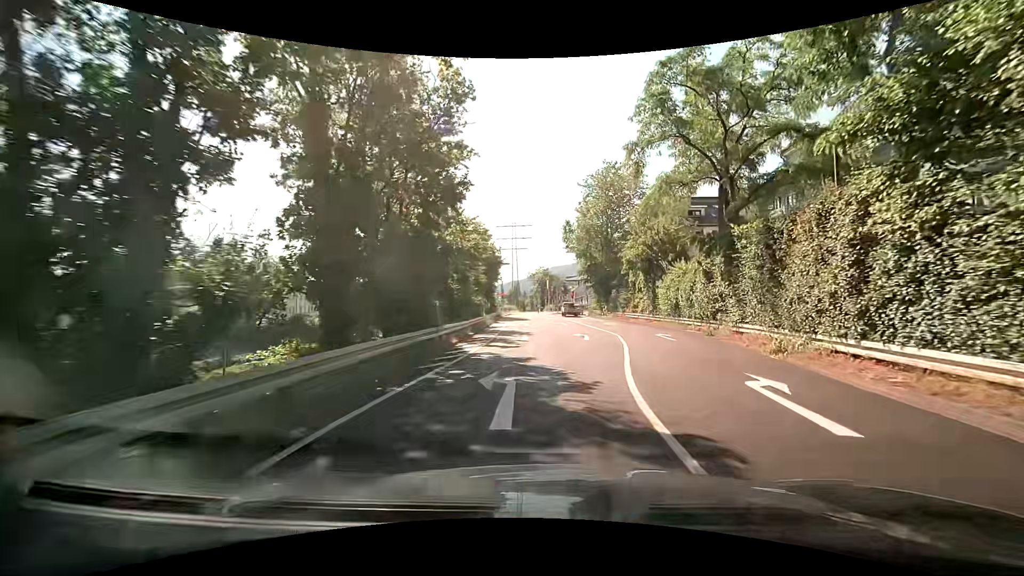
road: trunk_link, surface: asphalt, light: Day
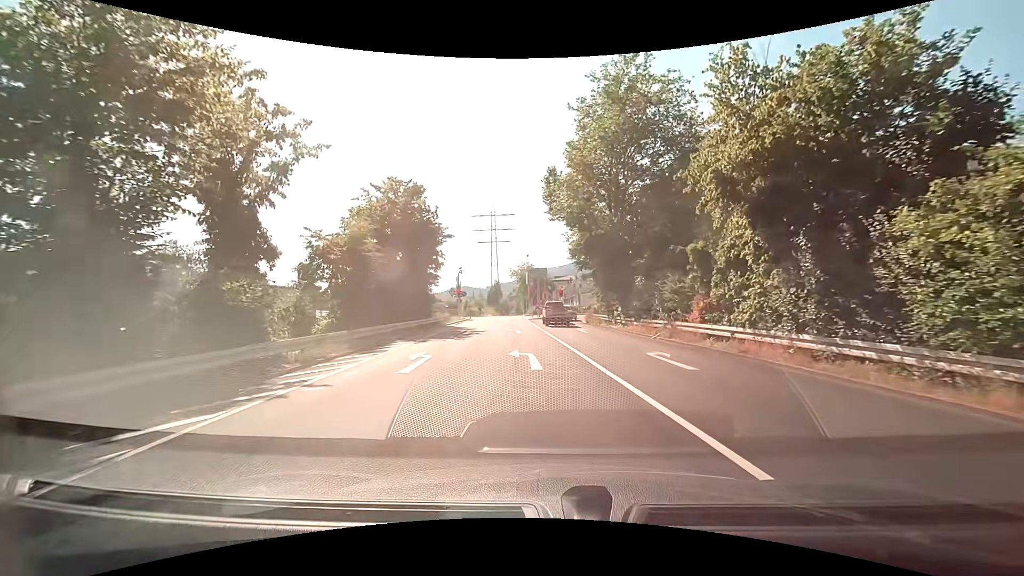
(+1.5, +25.1) m; +1°
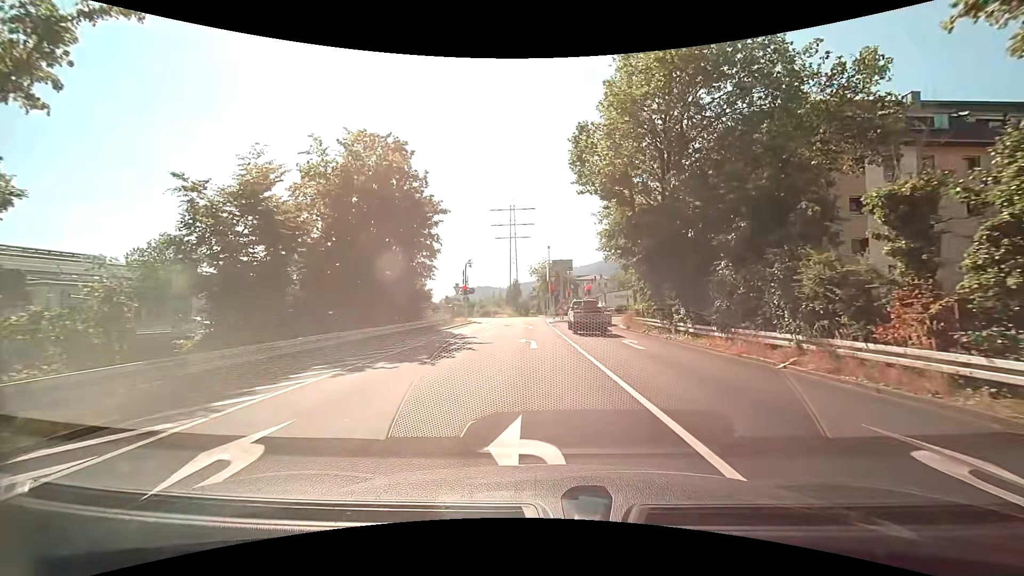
(-0.2, +9.4) m; -2°
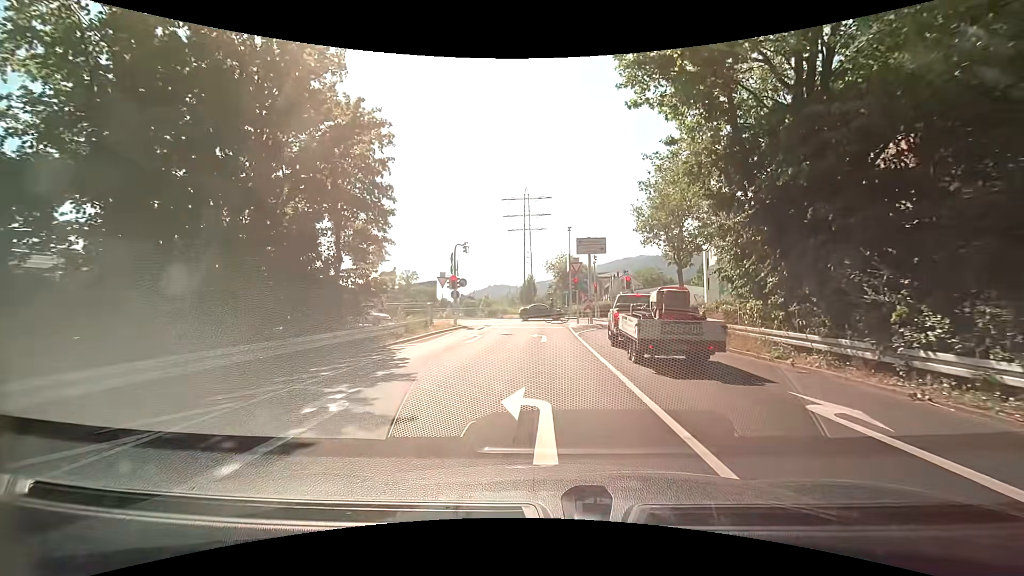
(-0.2, +12.8) m; -2°
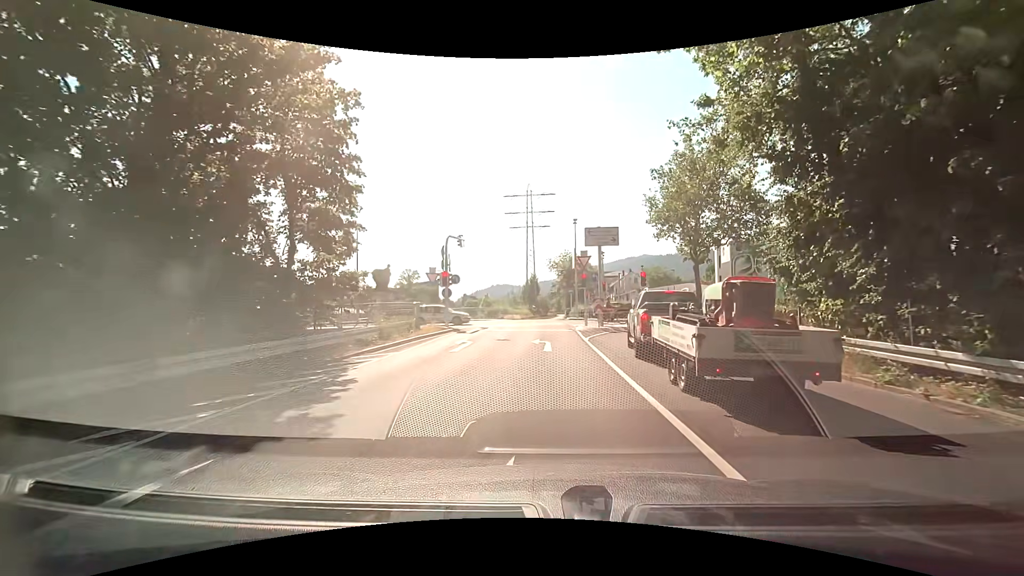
(0.0, +3.8) m; 0°
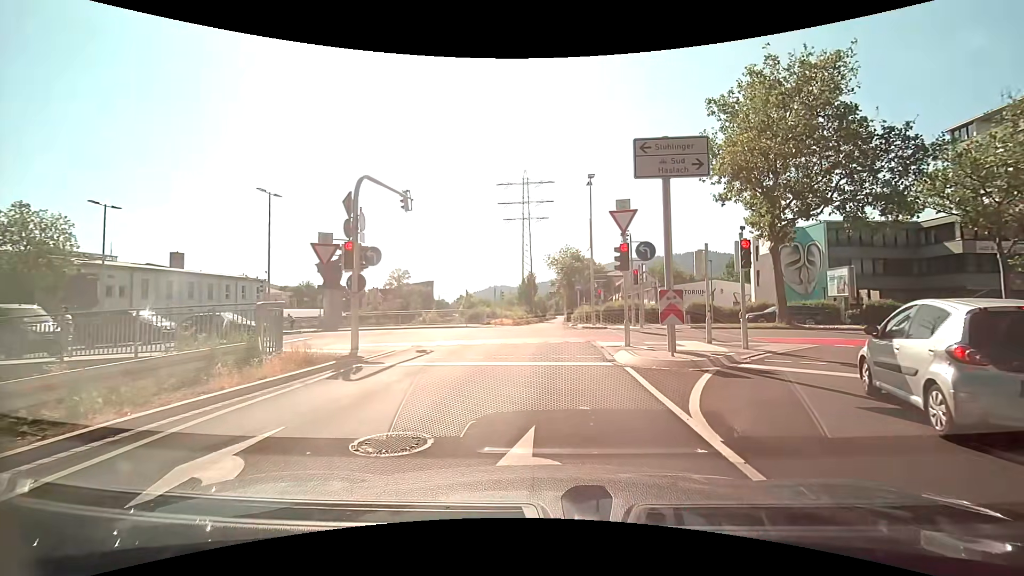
(-0.1, +13.6) m; 0°
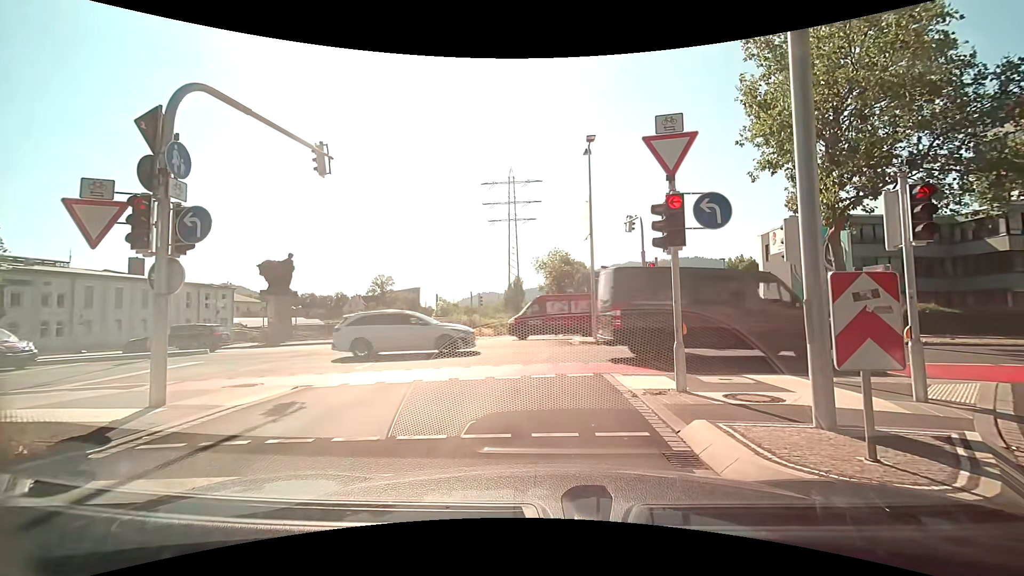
(+0.1, +6.8) m; +2°
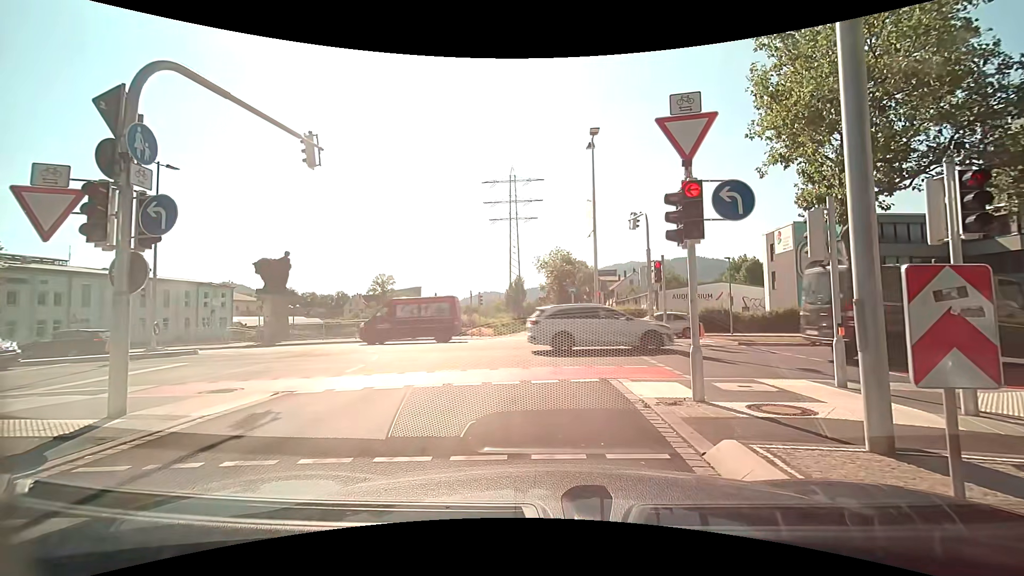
(0.0, +0.7) m; -2°
